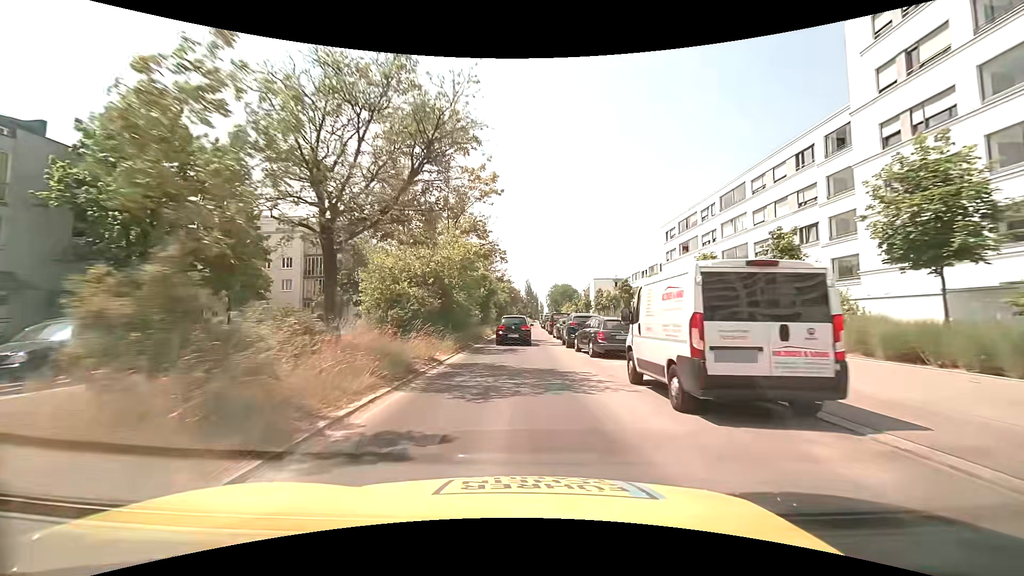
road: secondary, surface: asphalt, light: Day
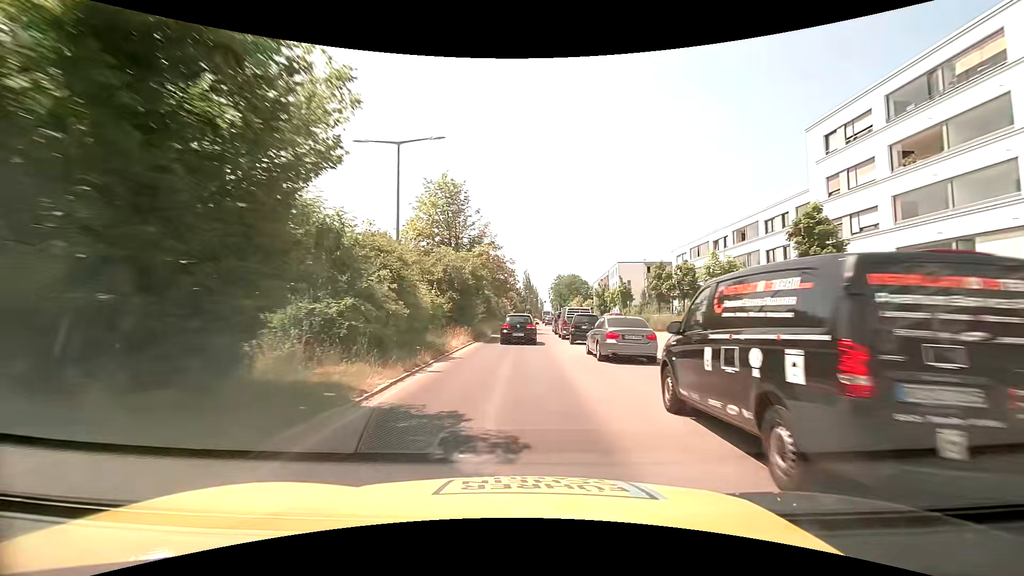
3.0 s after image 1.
(+0.5, +38.2) m; +1°
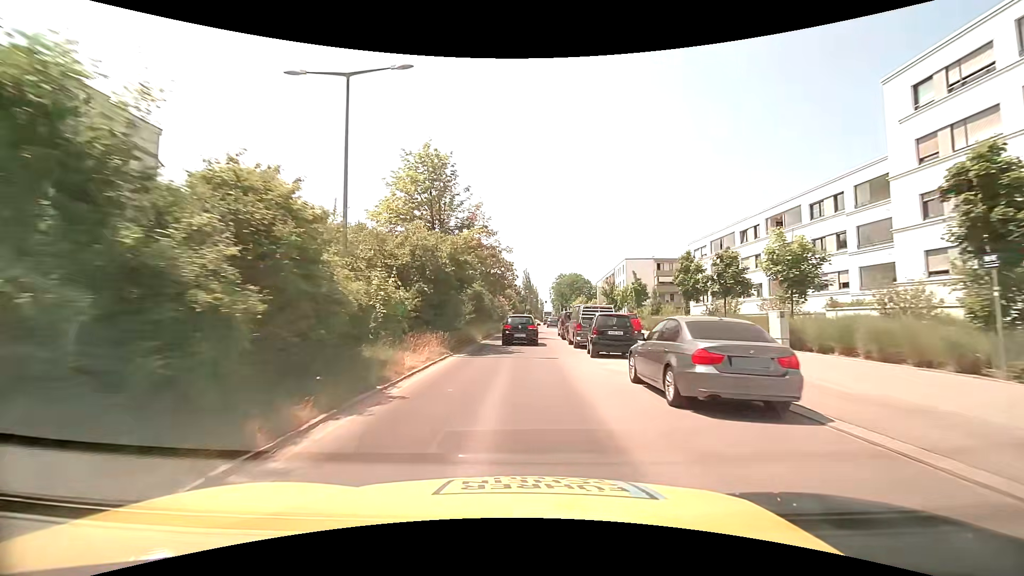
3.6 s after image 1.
(0.0, +7.6) m; 0°
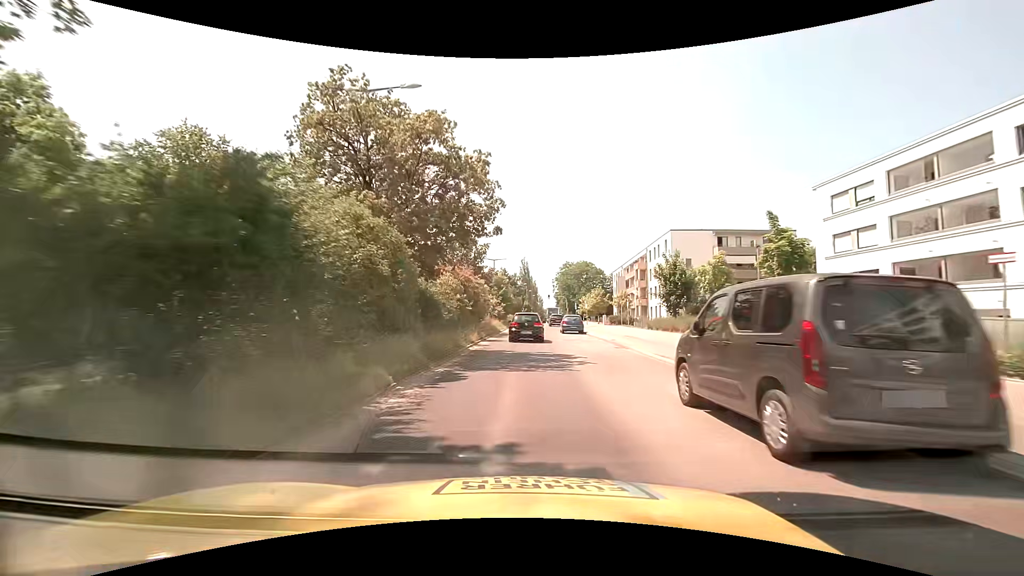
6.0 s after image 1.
(0.0, +29.9) m; 0°
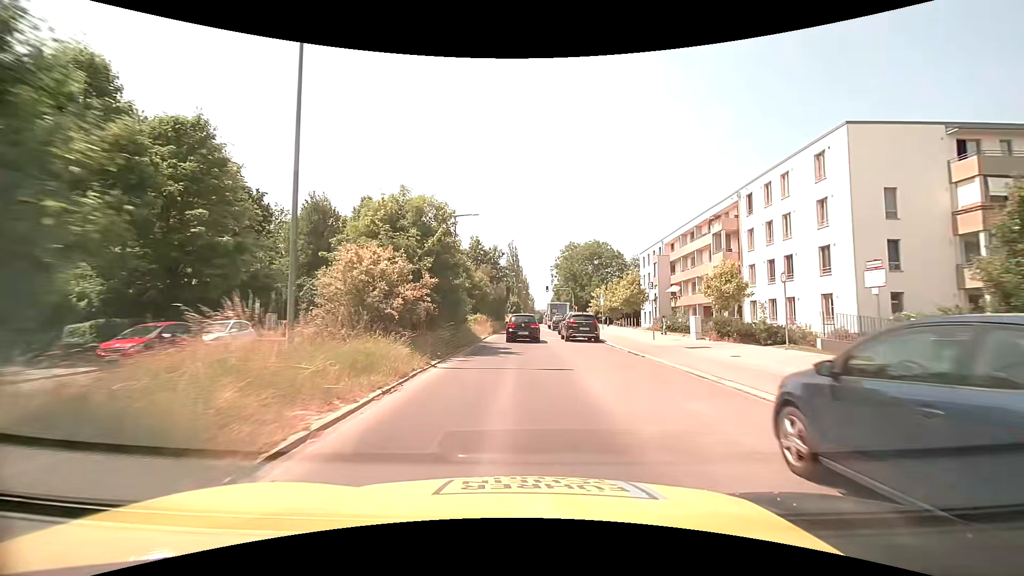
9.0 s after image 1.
(+0.5, +36.3) m; +1°
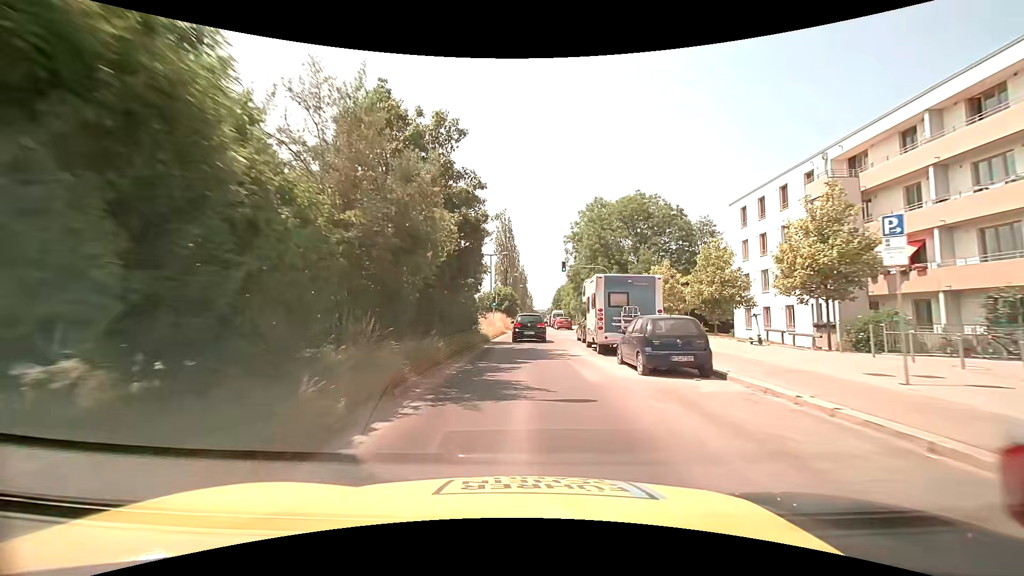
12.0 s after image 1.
(-0.1, +35.8) m; 0°
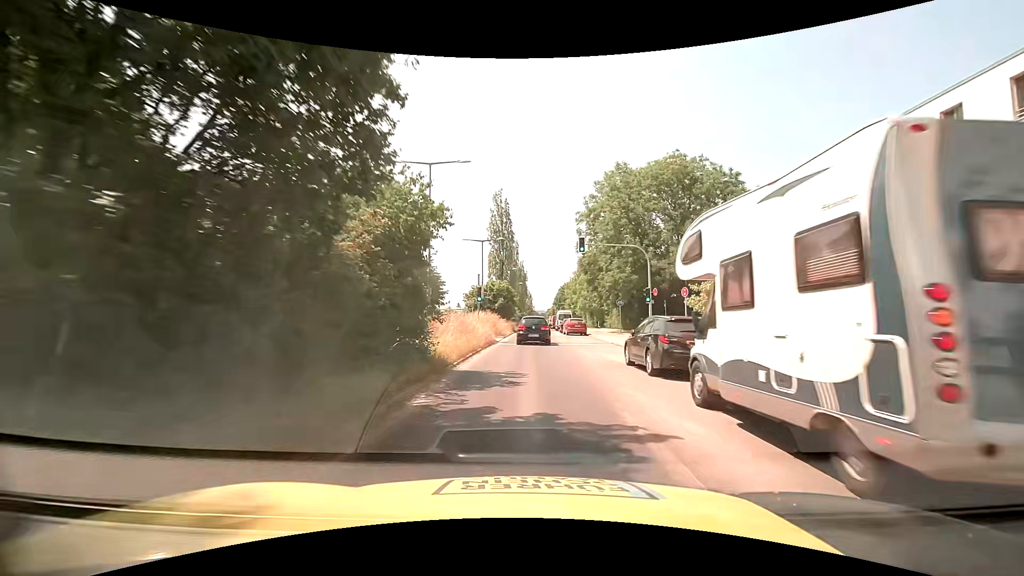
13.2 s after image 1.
(0.0, +13.9) m; 0°
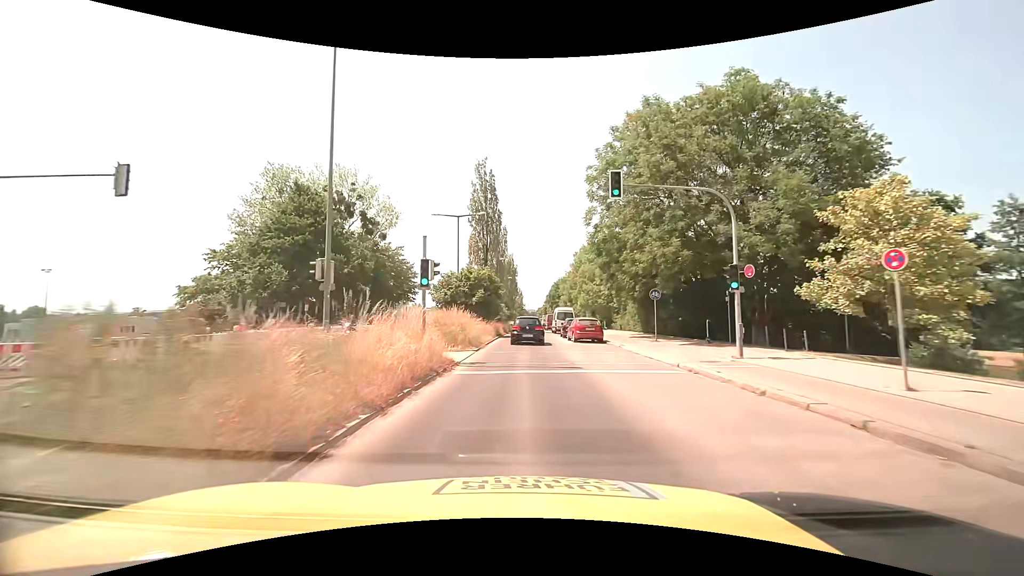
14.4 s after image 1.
(+0.2, +13.7) m; +2°
(0, +10) (0, +20) (0, +30) (0, +40) (0, +50) (+1, +60) (+1, +70) (+1, +80) (+1, +90) (+1, +100) m
